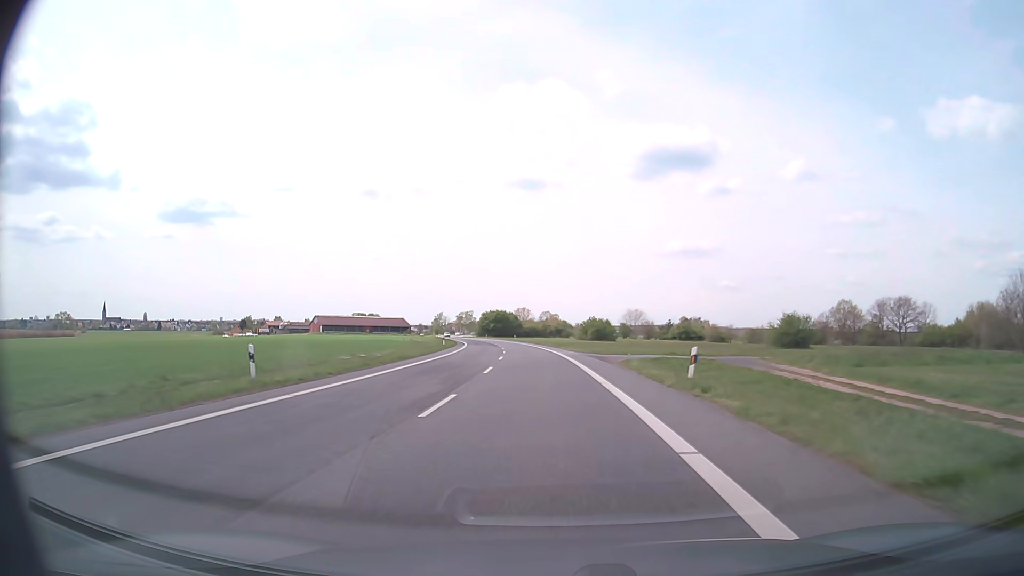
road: secondary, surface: asphalt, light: Day
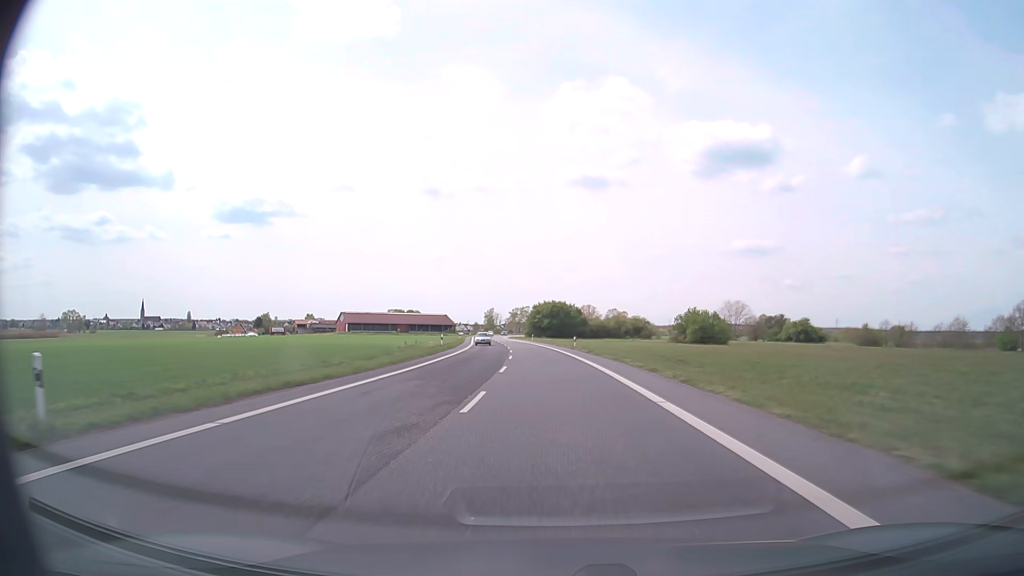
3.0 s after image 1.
(-2.8, +59.1) m; -5°
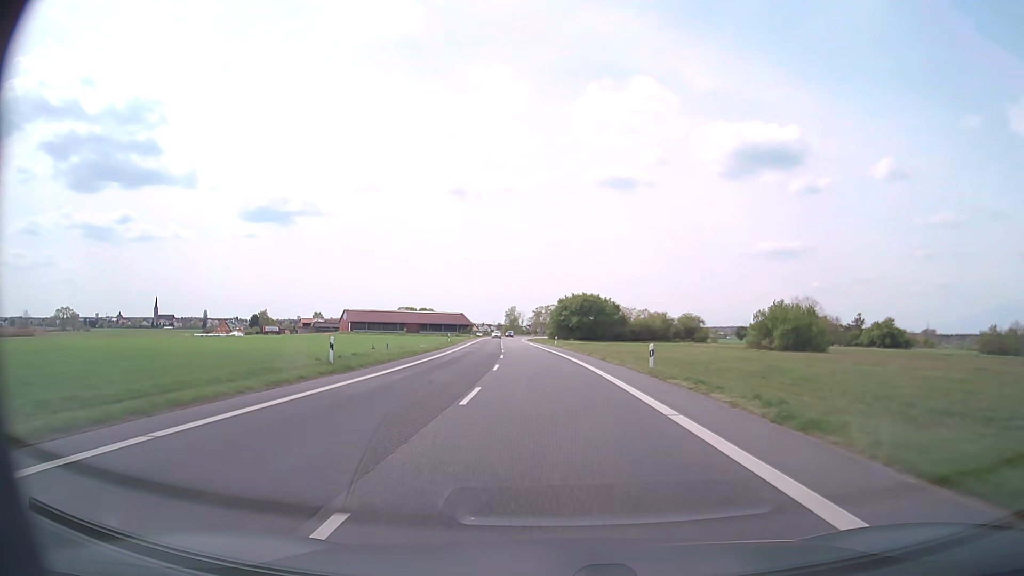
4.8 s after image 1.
(-0.7, +34.3) m; -2°
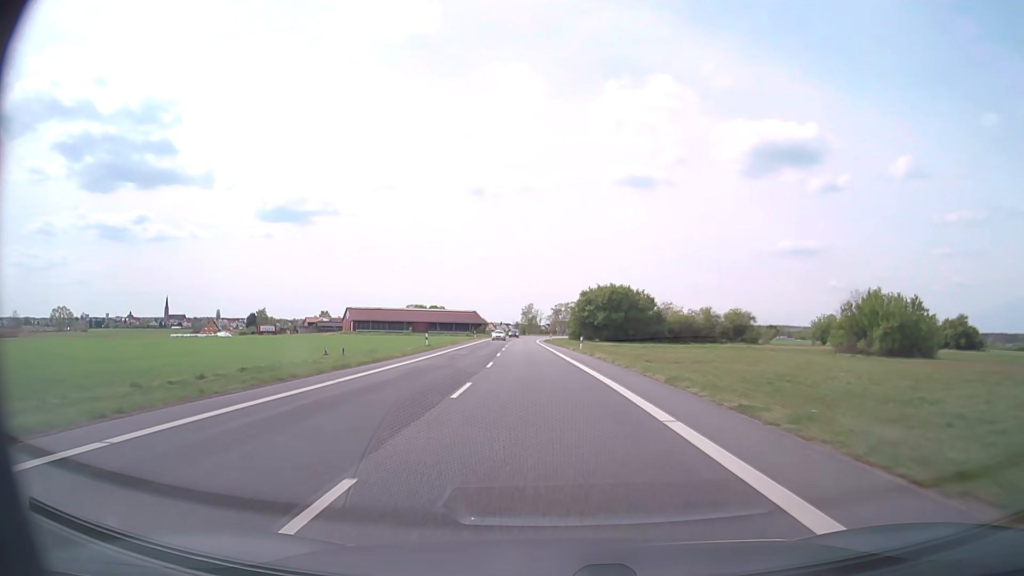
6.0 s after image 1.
(-0.3, +22.4) m; -2°
(0, +10) (0, +20) (-1, +30) (-1, +40) (-2, +50) (-2, +60) (-3, +70) (-3, +80) (-4, +90) (-4, +100) m
